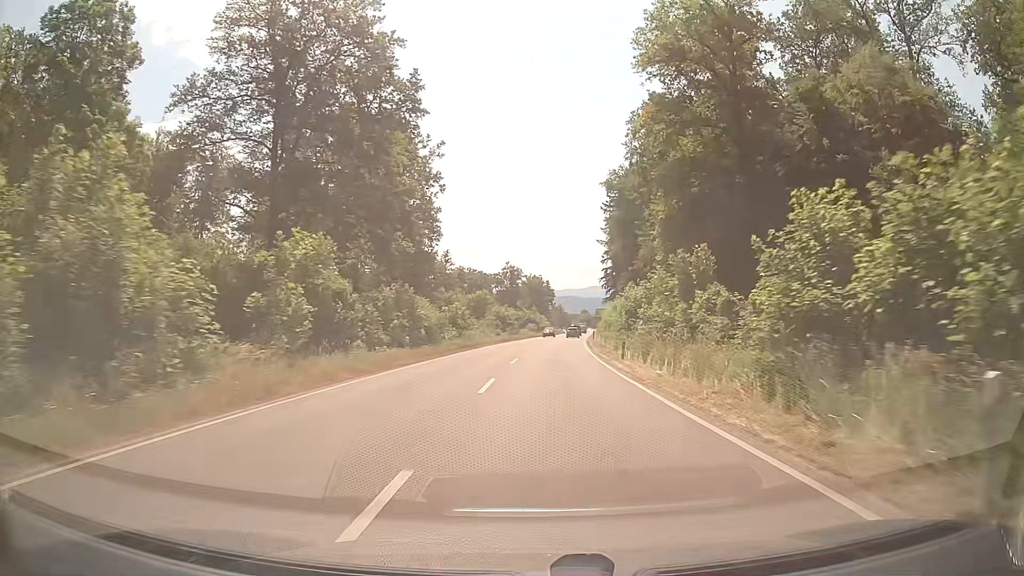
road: secondary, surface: asphalt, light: Day
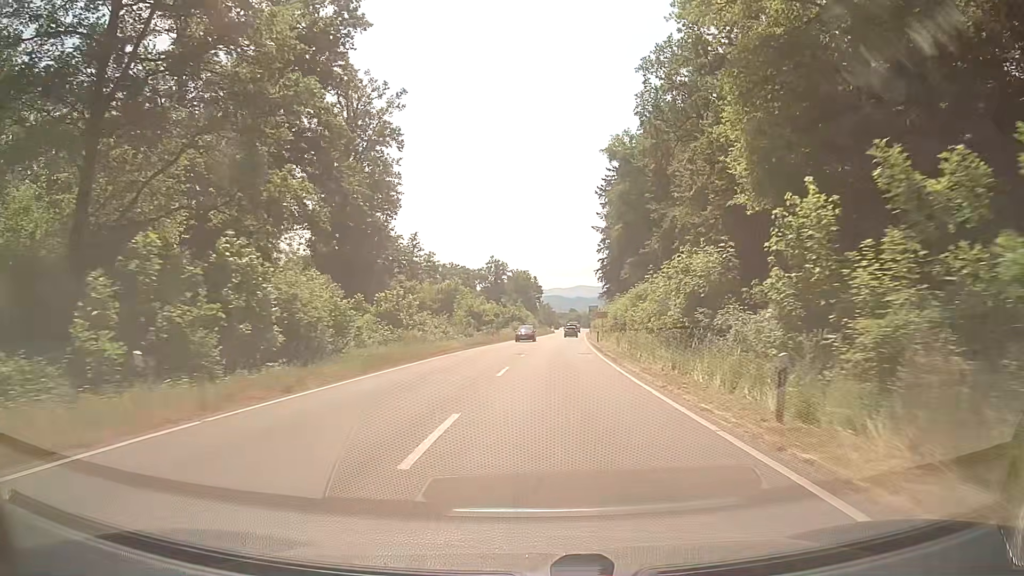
(+0.2, +19.9) m; +1°
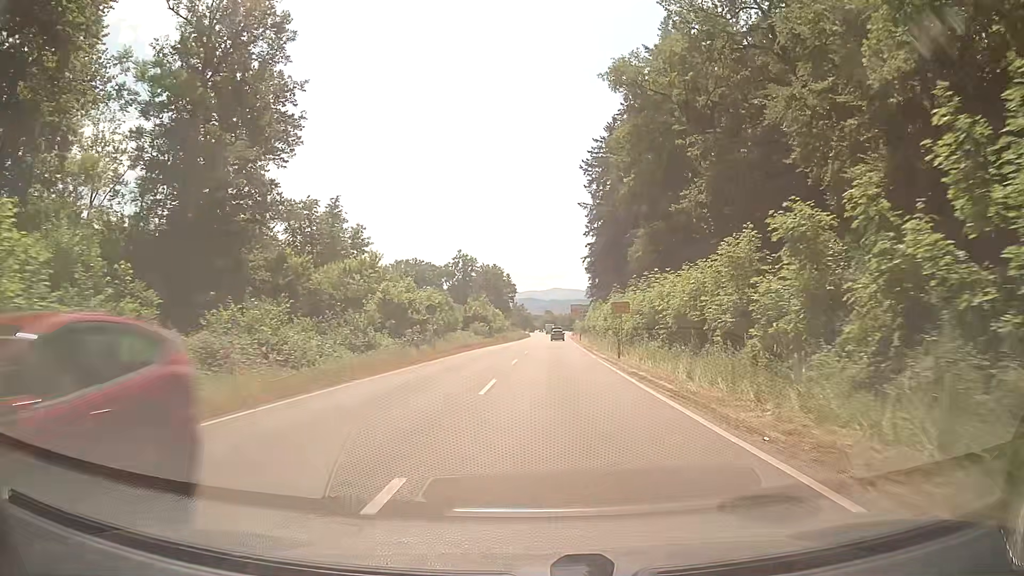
(+0.3, +28.1) m; +2°
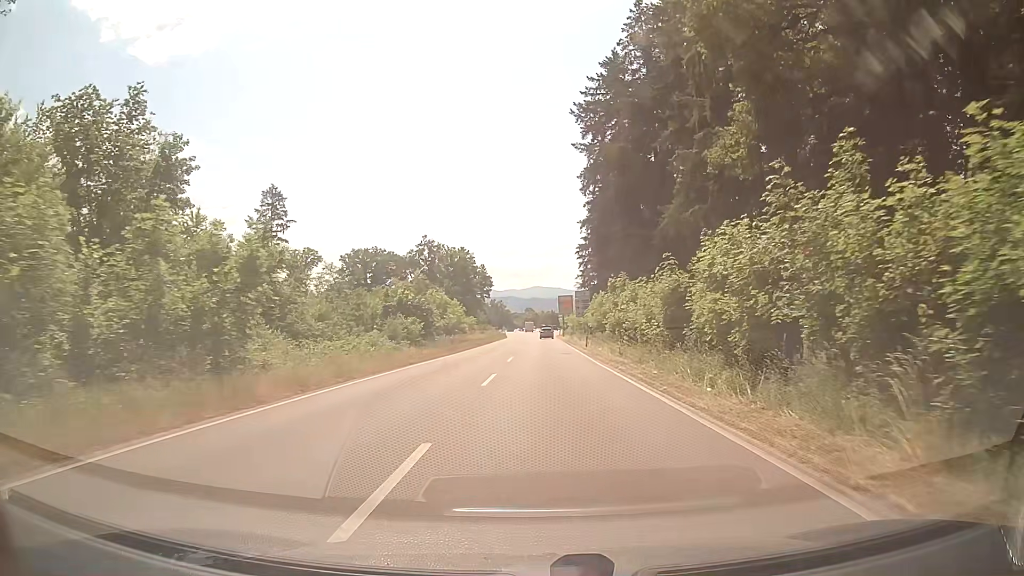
(+0.7, +34.0) m; +2°
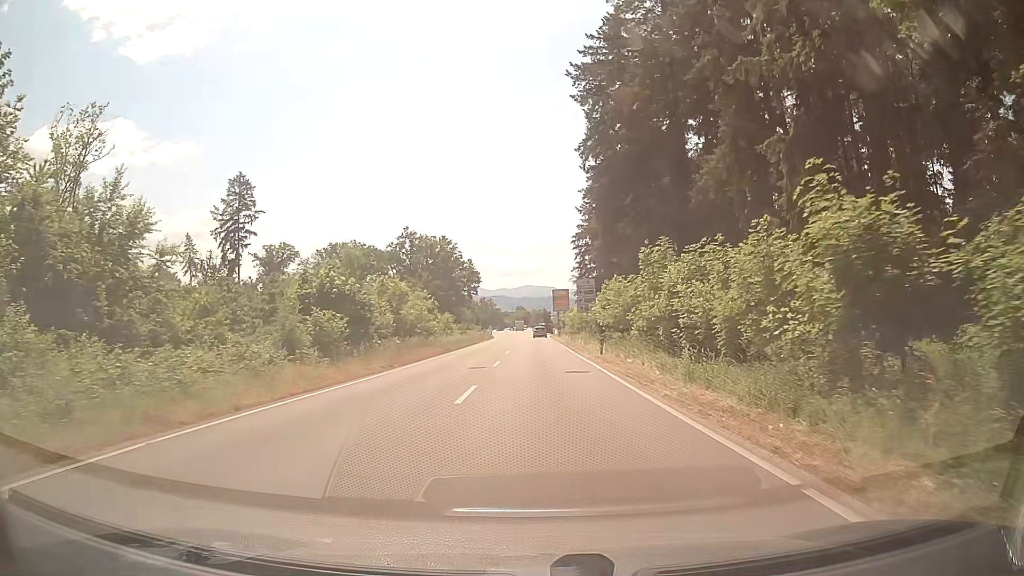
(+0.1, +15.6) m; +1°
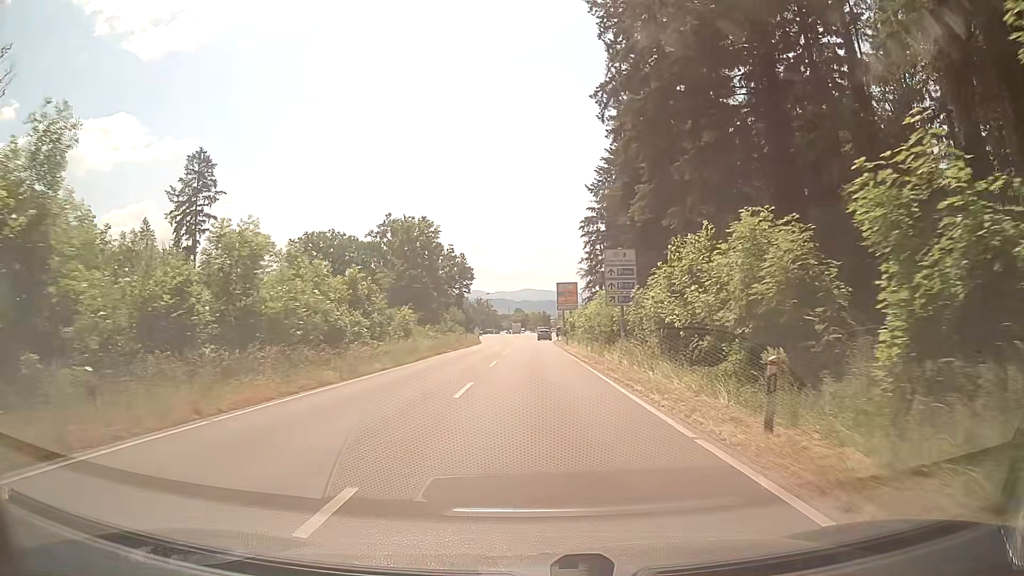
(-0.1, +22.5) m; 0°
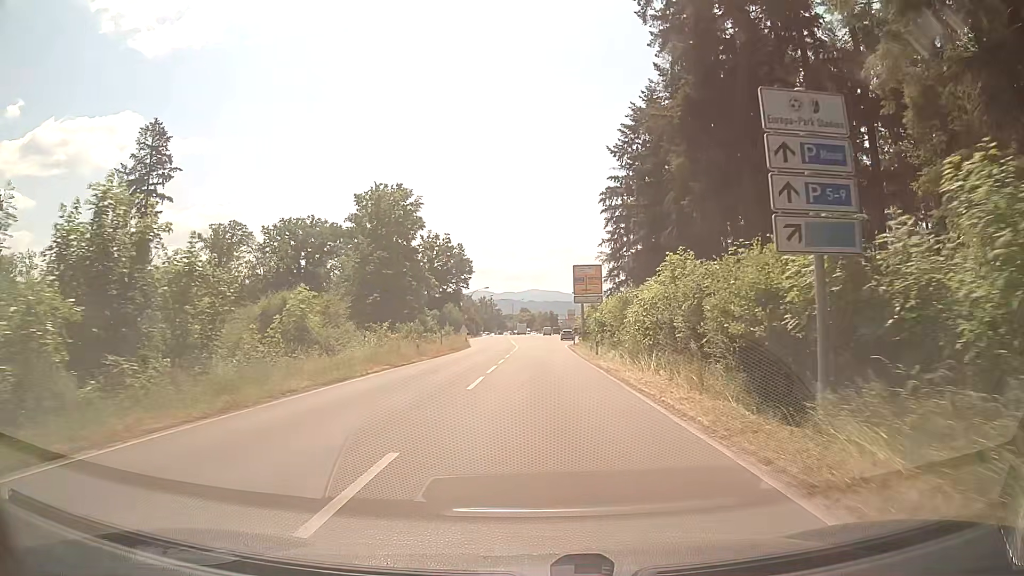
(-0.1, +22.5) m; 0°
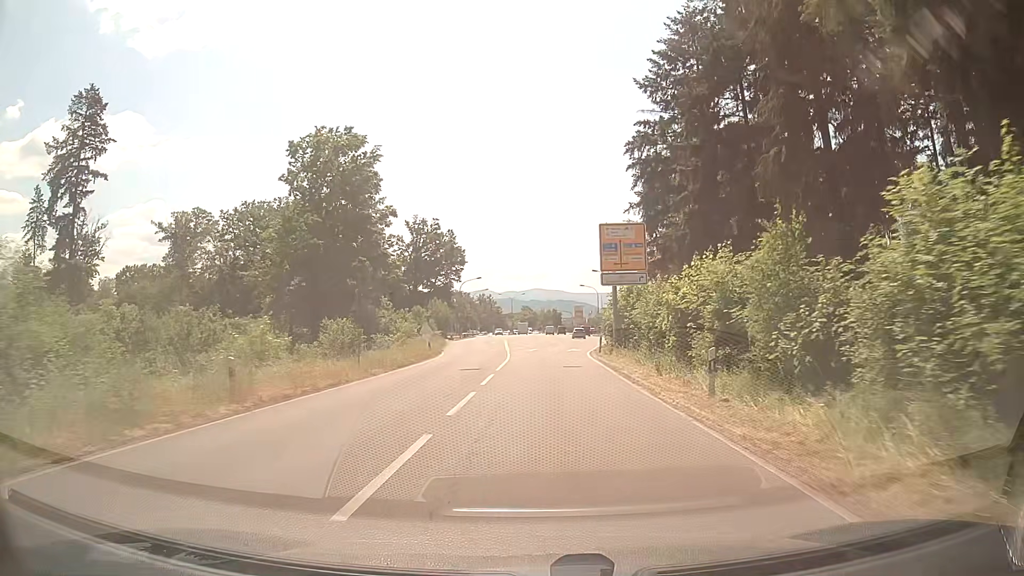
(-0.1, +22.7) m; 0°
(0, +10) (0, +20) (0, +30) (0, +40) (0, +50) (0, +60) (0, +70) (0, +80) (+1, +90) (+1, +100) m
